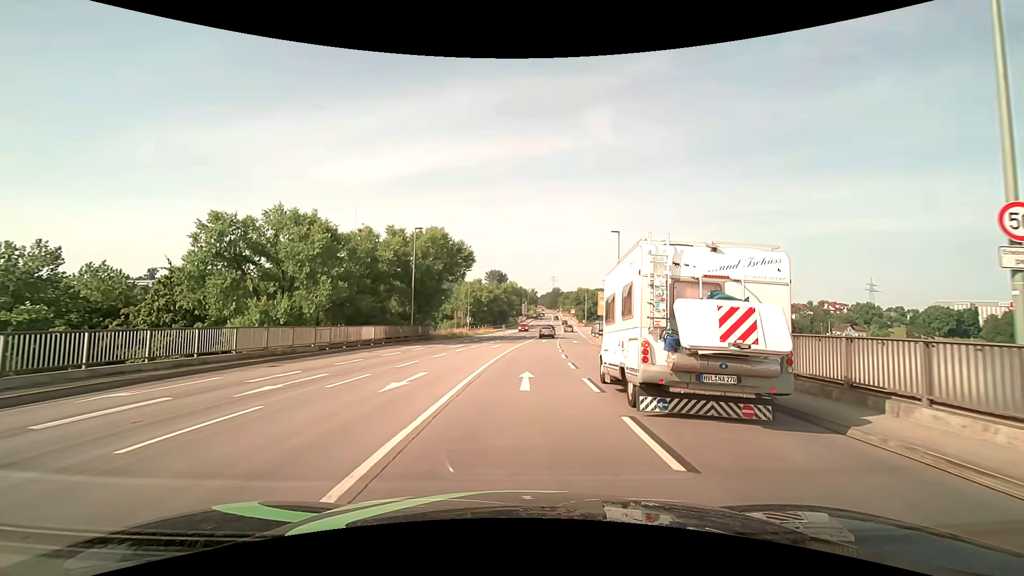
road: primary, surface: asphalt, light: Day
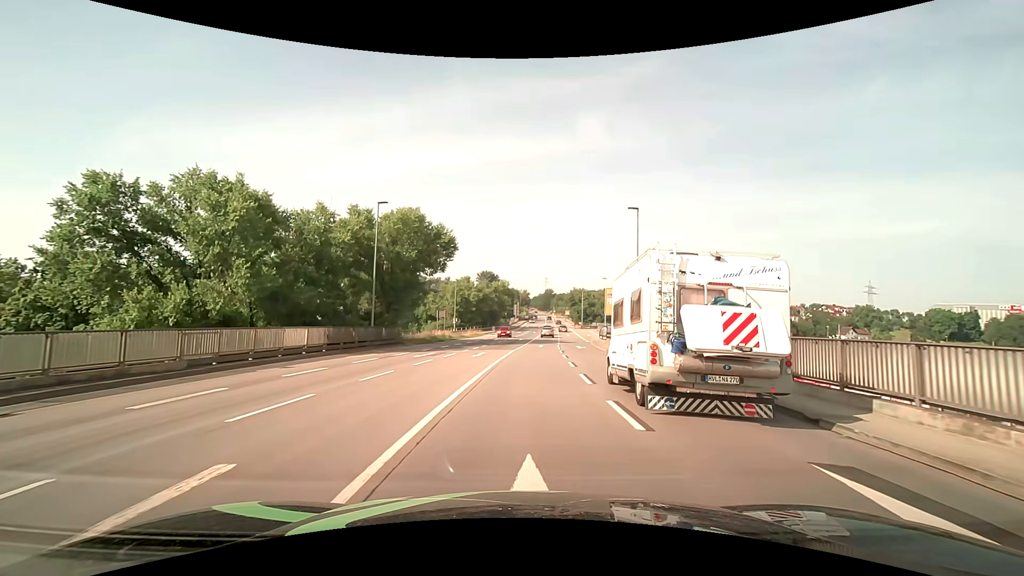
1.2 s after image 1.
(0.0, +10.1) m; +1°
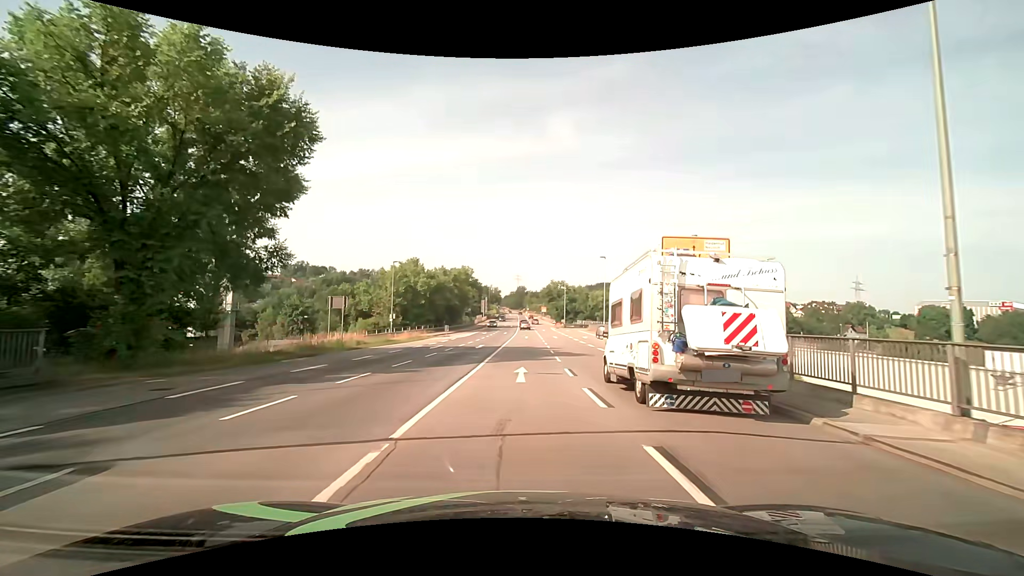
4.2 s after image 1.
(+0.9, +28.3) m; +3°
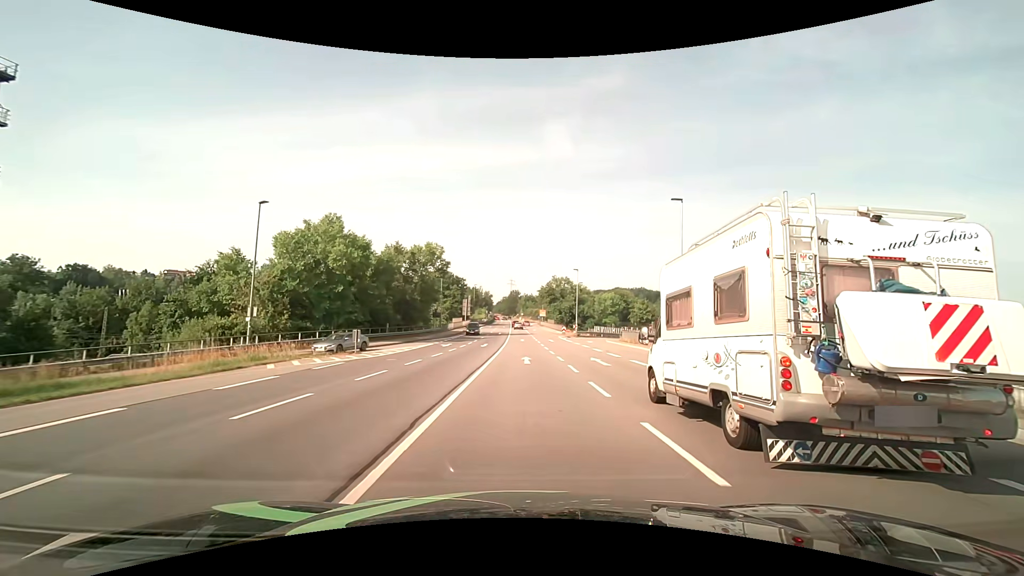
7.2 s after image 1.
(+0.2, +34.5) m; +1°
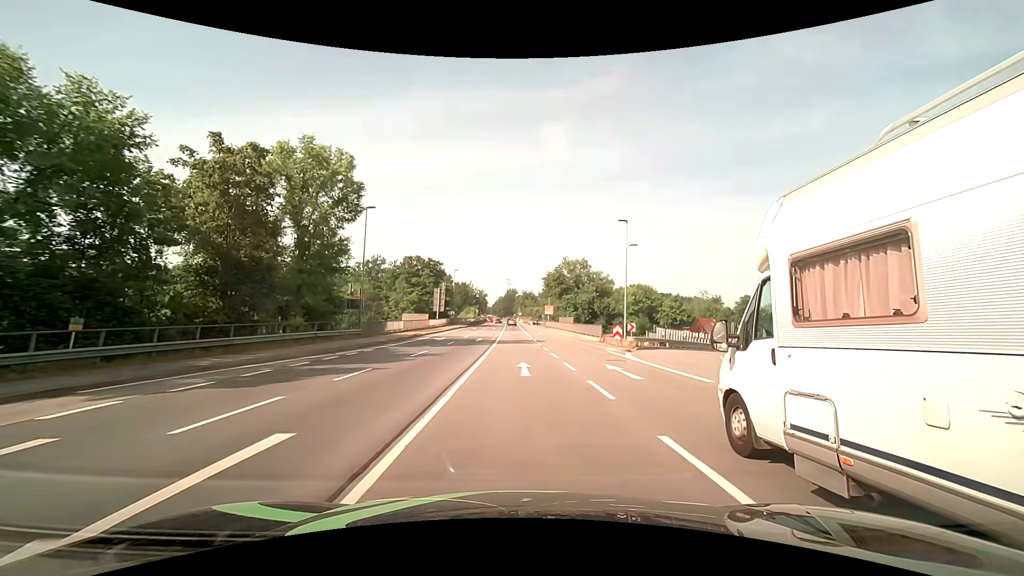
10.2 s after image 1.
(+0.2, +37.3) m; 0°
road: primary_link
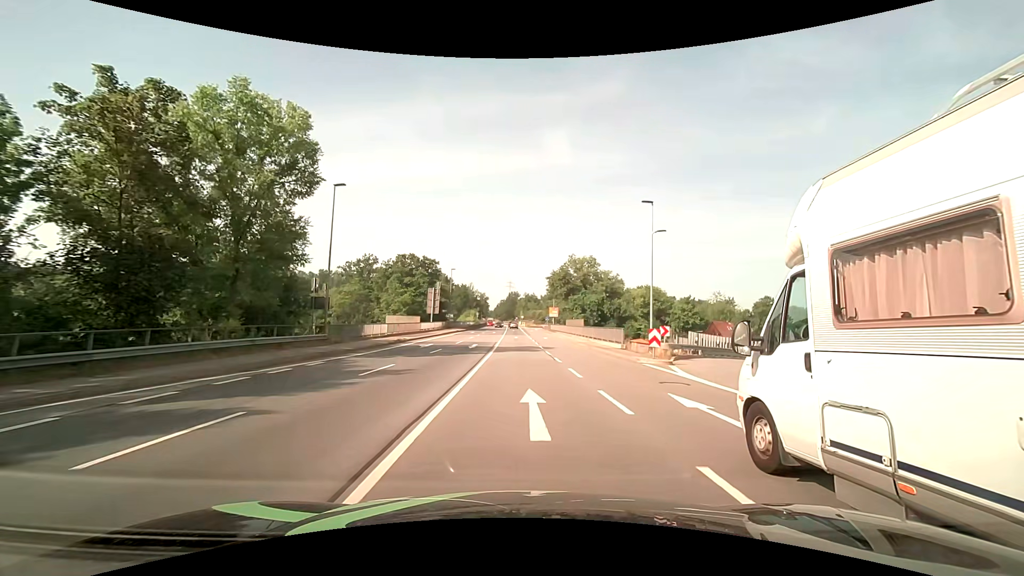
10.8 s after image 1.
(0.0, +7.4) m; 0°
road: primary
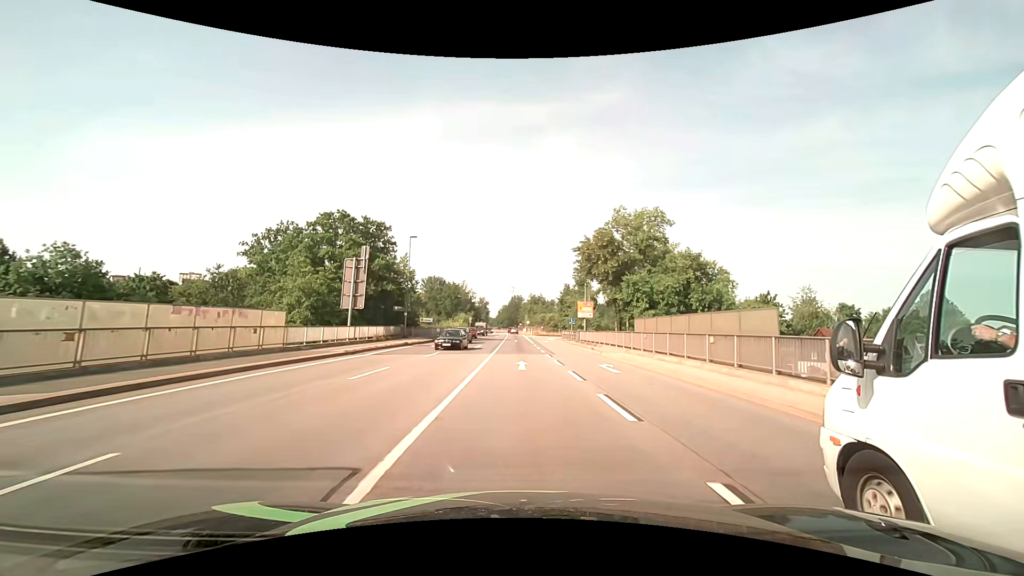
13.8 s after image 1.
(-0.2, +37.0) m; -1°
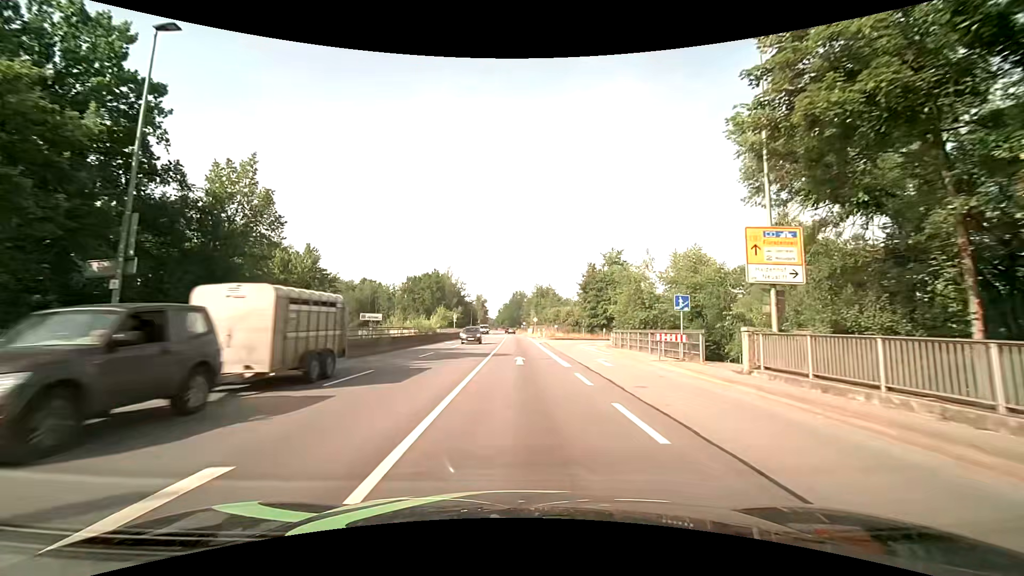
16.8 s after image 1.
(0.0, +37.4) m; 0°
(0, +10) (0, +20) (0, +30) (0, +40) (0, +50) (0, +60) (0, +70) (-1, +80) (-1, +90) (-1, +100) m
